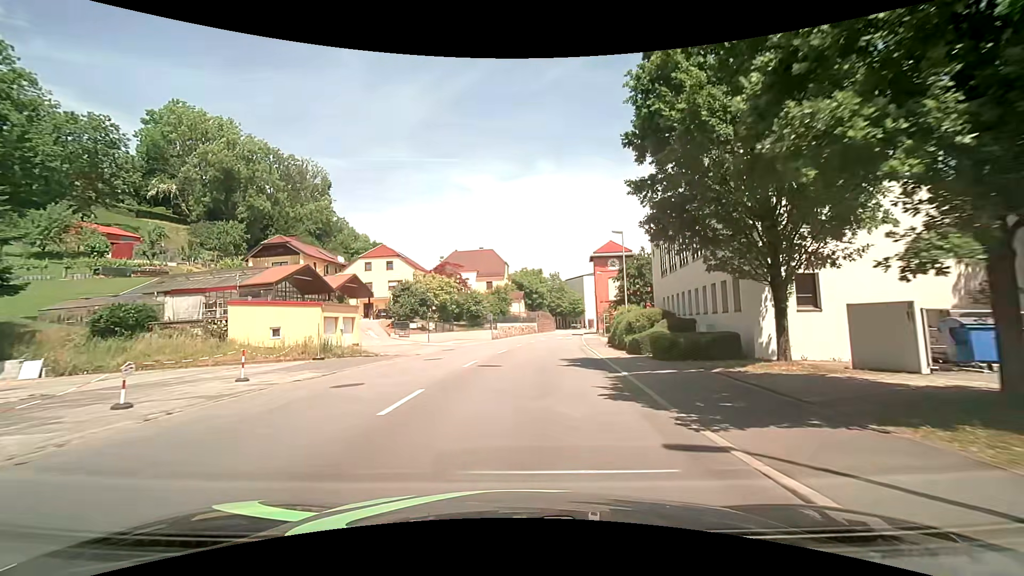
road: tertiary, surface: asphalt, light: Day
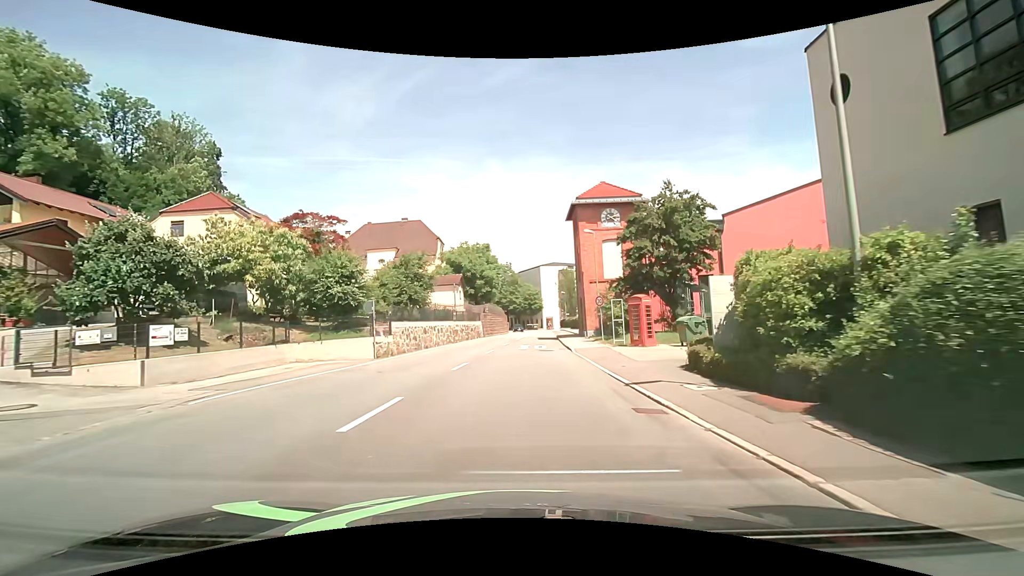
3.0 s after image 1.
(+1.8, +28.1) m; +7°
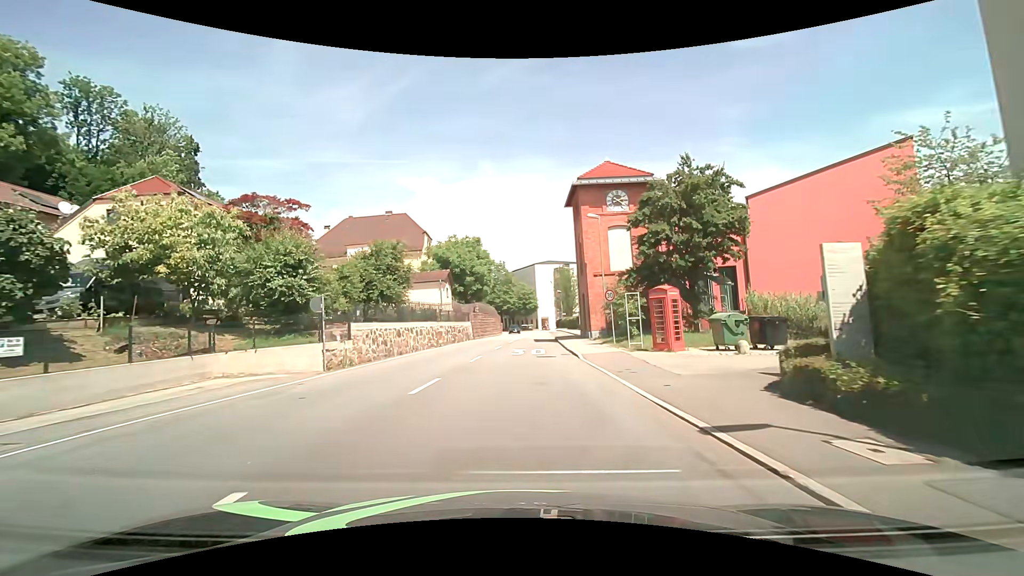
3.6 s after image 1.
(0.0, +5.2) m; 0°
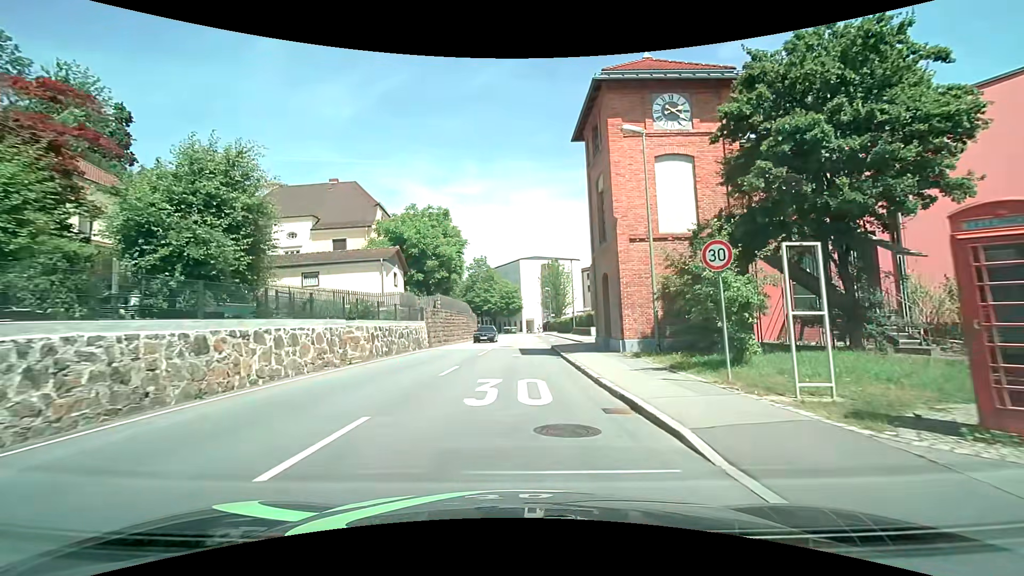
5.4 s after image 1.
(+0.2, +14.5) m; +2°
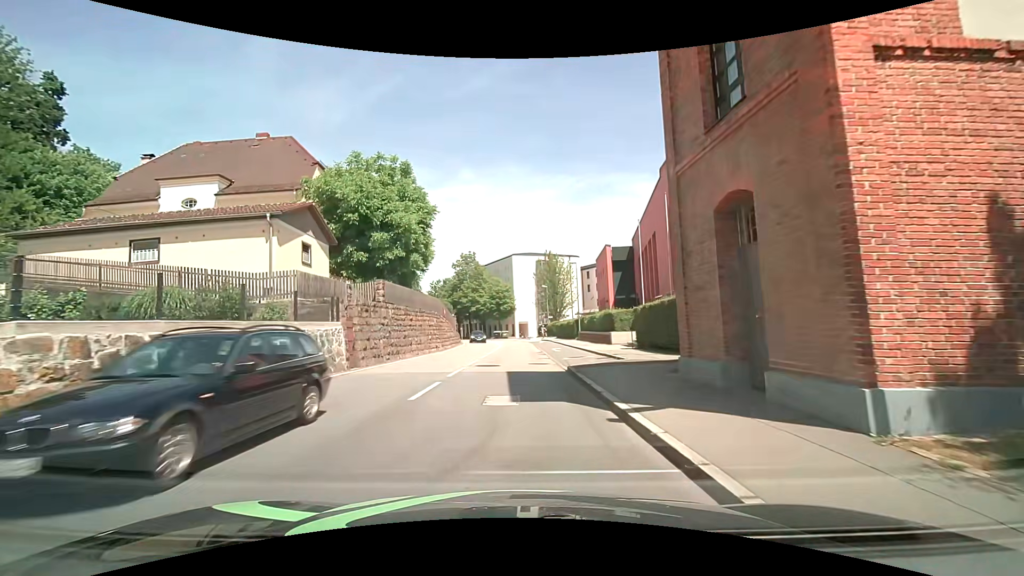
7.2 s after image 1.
(+0.2, +13.0) m; +1°
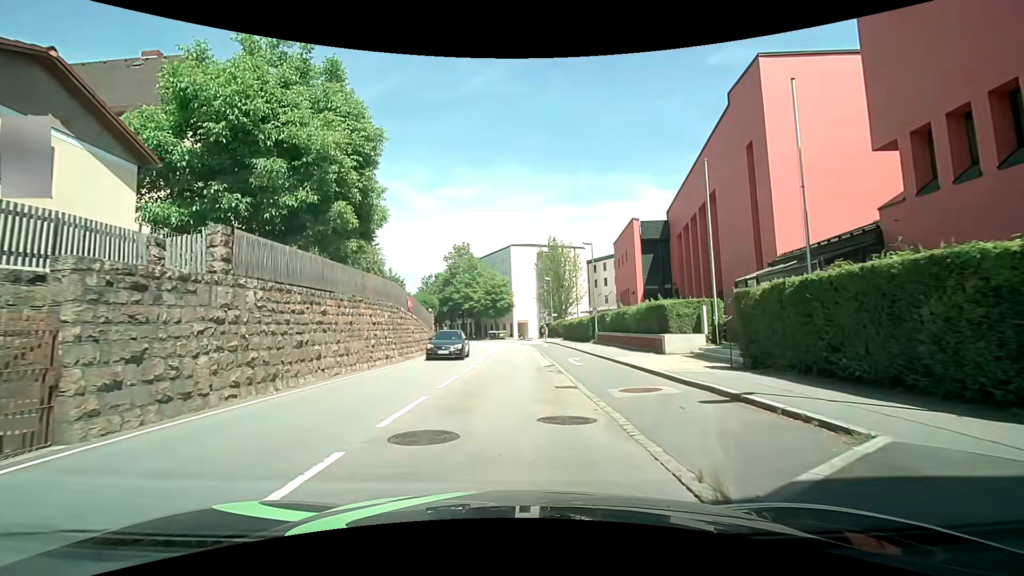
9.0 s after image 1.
(+0.1, +11.7) m; 0°
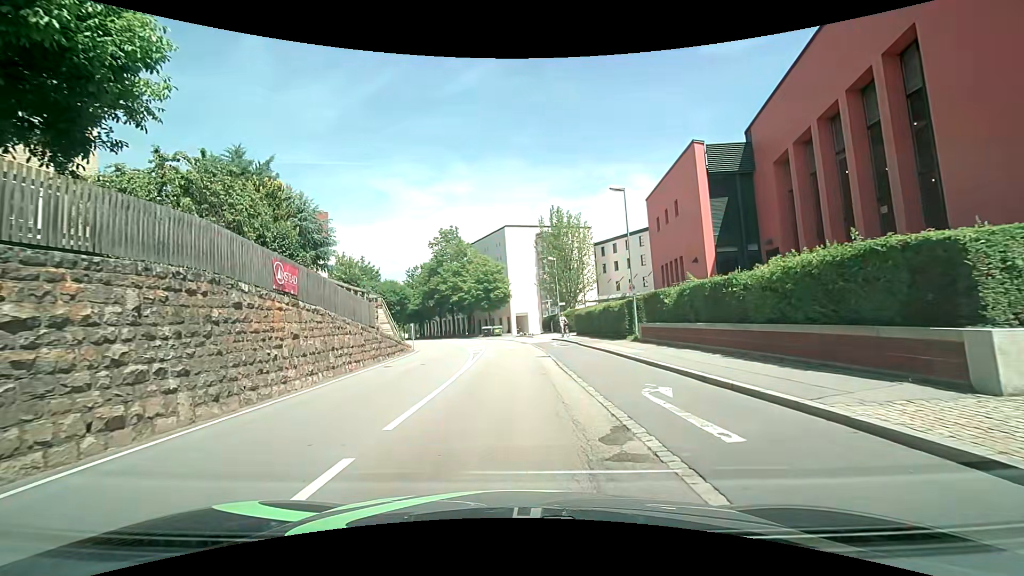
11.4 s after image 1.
(+0.2, +13.7) m; +1°
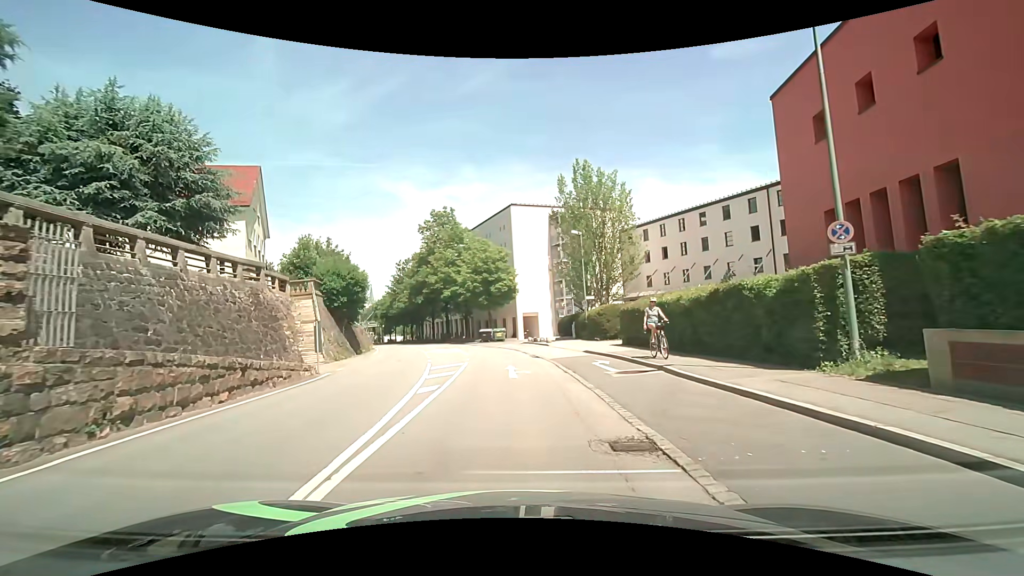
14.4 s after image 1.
(-0.1, +16.1) m; -1°
(0, +10) (0, +20) (-1, +30) (-3, +40) (-5, +50) (-8, +59) (-12, +68) (-16, +78) (-20, +87) (-24, +96) m
